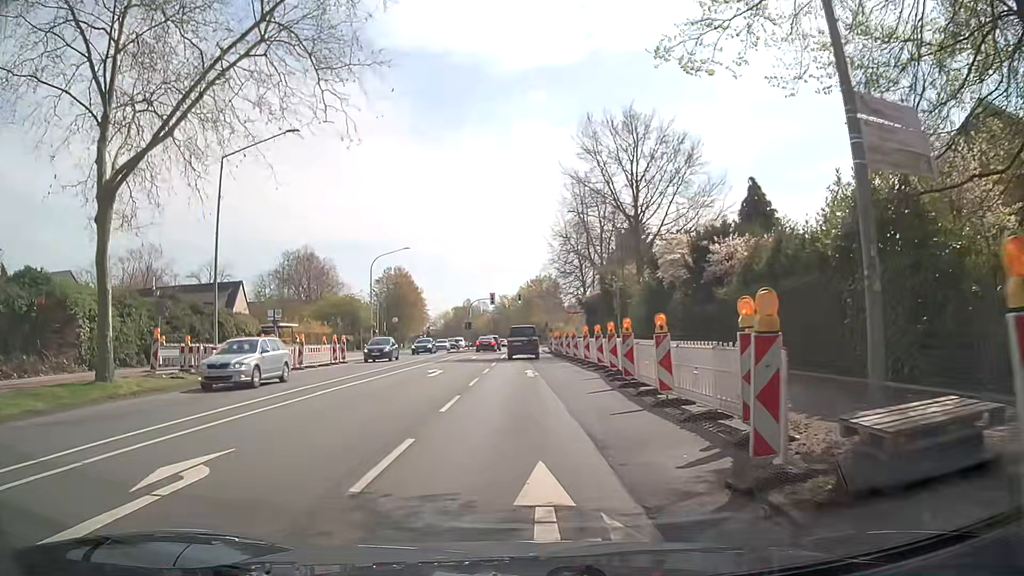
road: secondary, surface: asphalt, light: Day
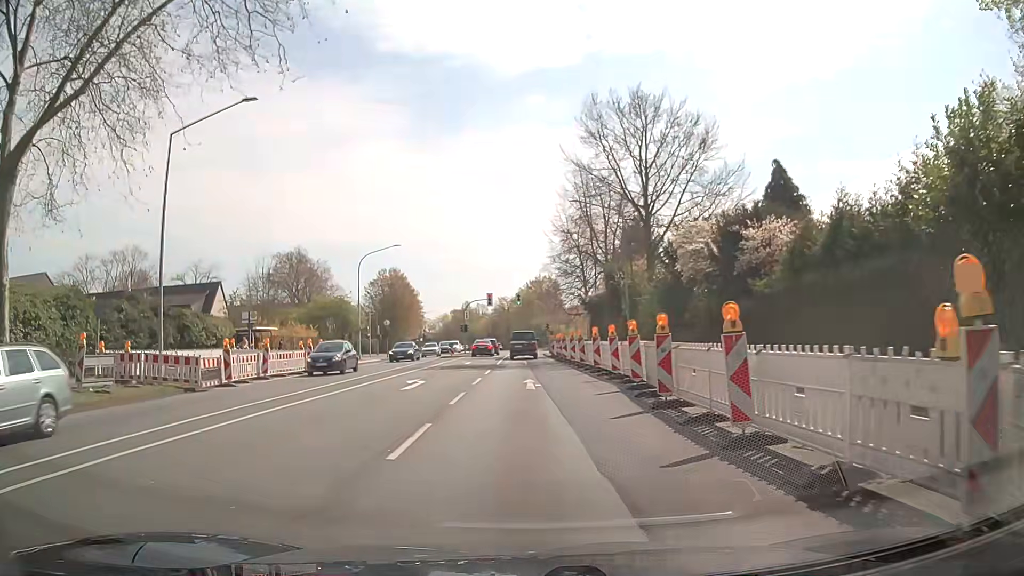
(0.0, +4.5) m; +1°
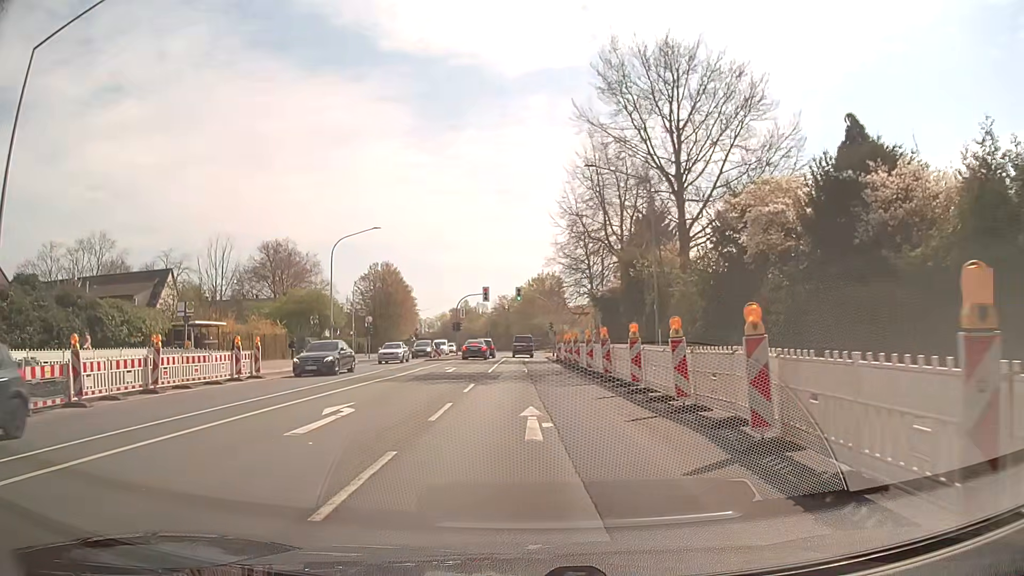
(-0.3, +9.0) m; -2°
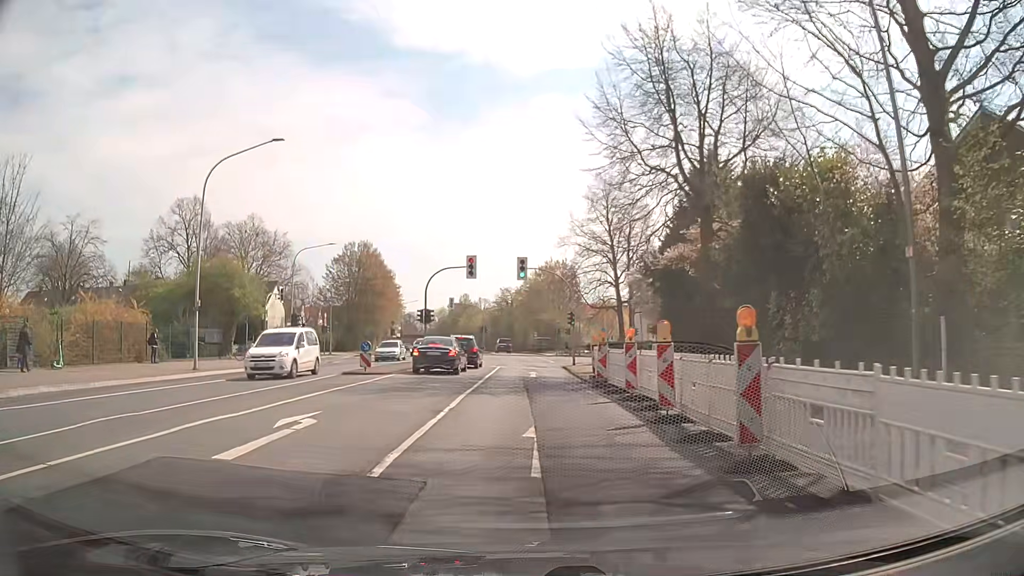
(+0.1, +22.5) m; 0°
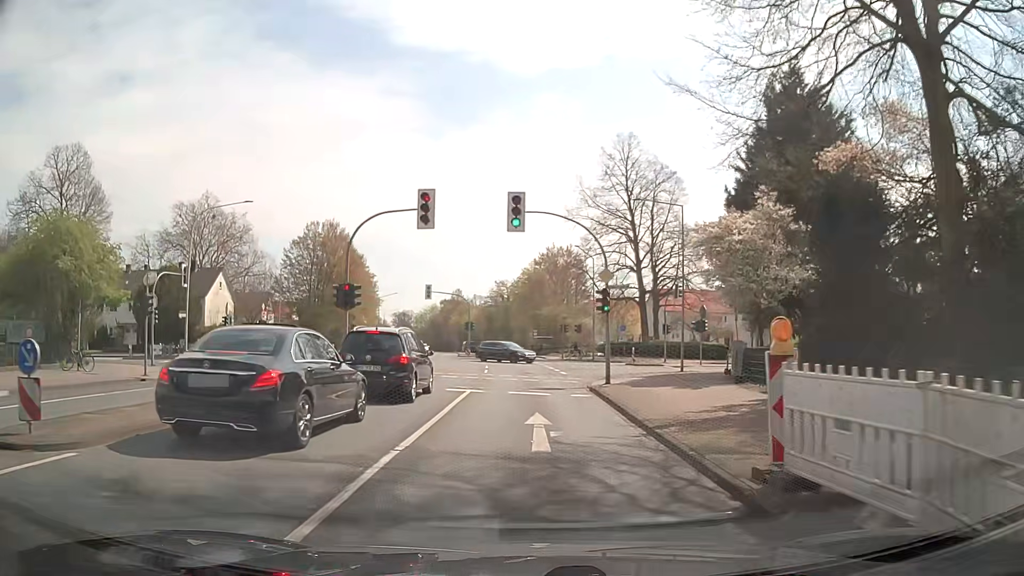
(0.0, +18.2) m; 0°
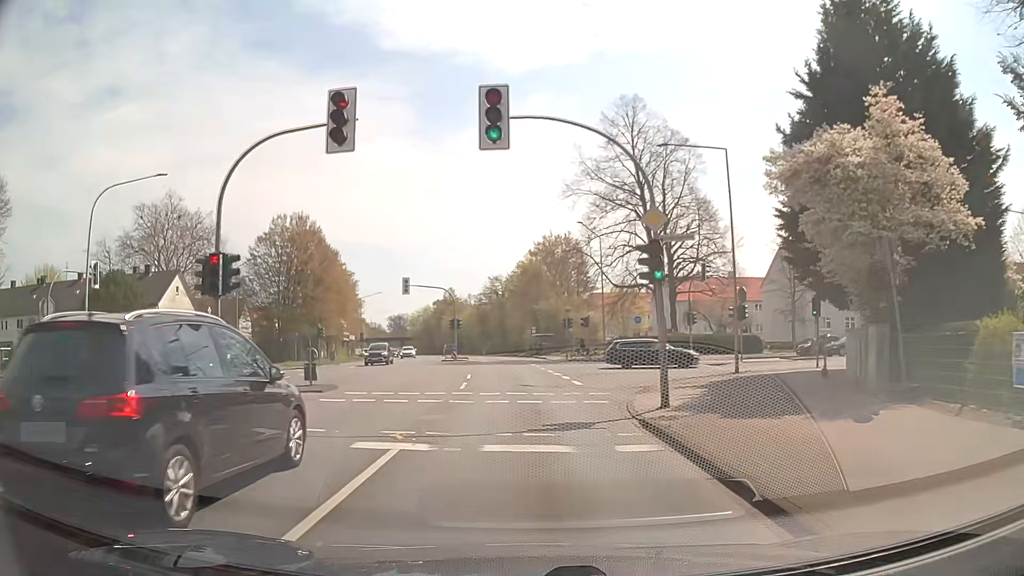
(+0.2, +10.3) m; +1°
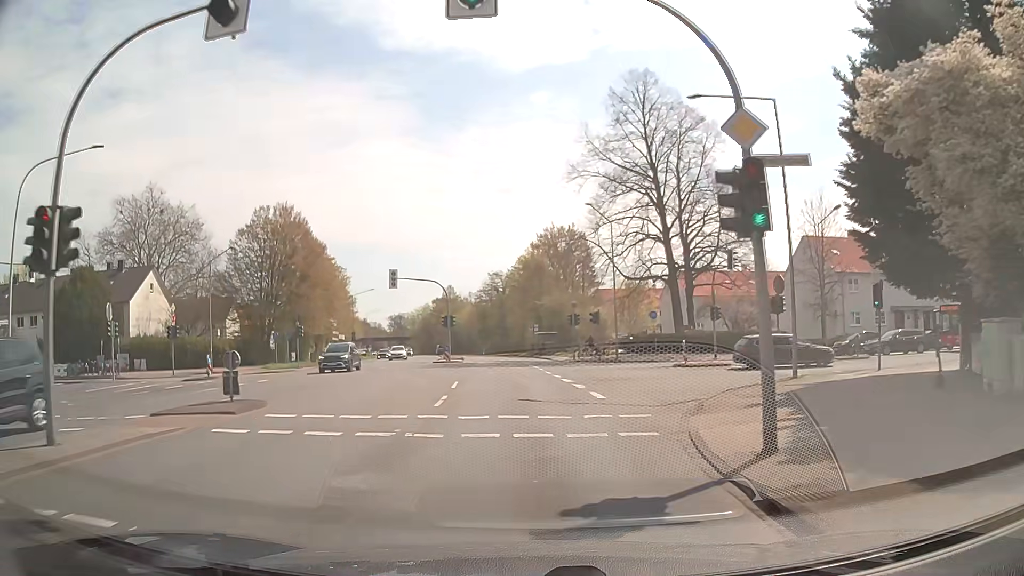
(0.0, +6.0) m; -1°
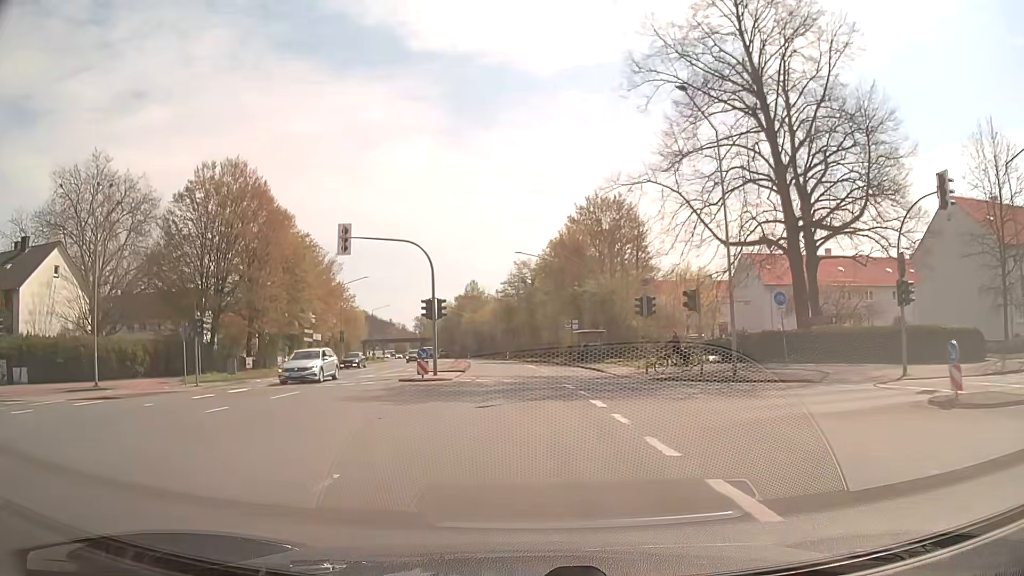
(-0.4, +20.2) m; -3°
(0, +10) (0, +20) (0, +30) (-1, +40) (-2, +50) (-3, +60) (-4, +70) (-5, +80) (-7, +90) (-8, +99) m
